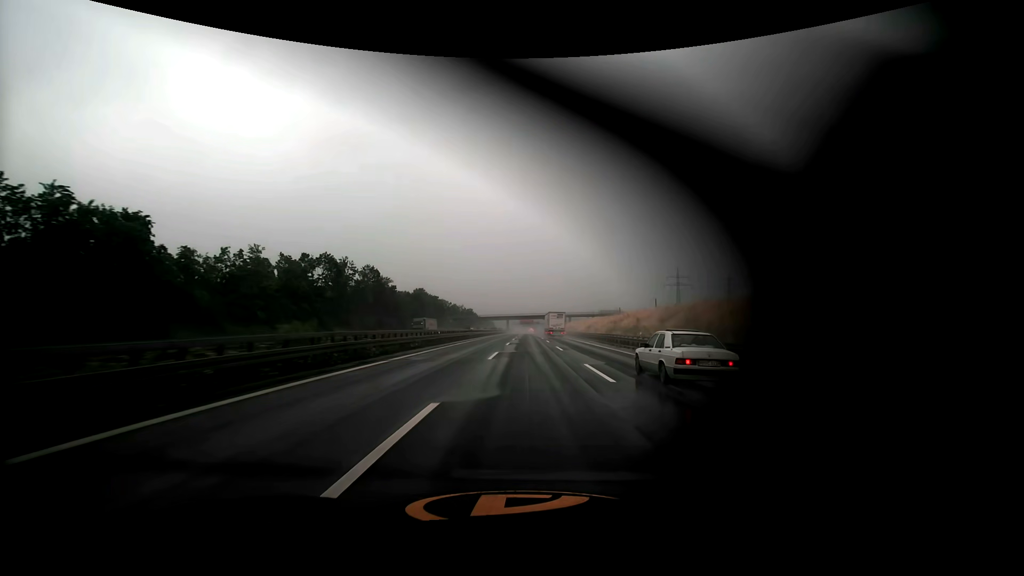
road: motorway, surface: asphalt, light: Day
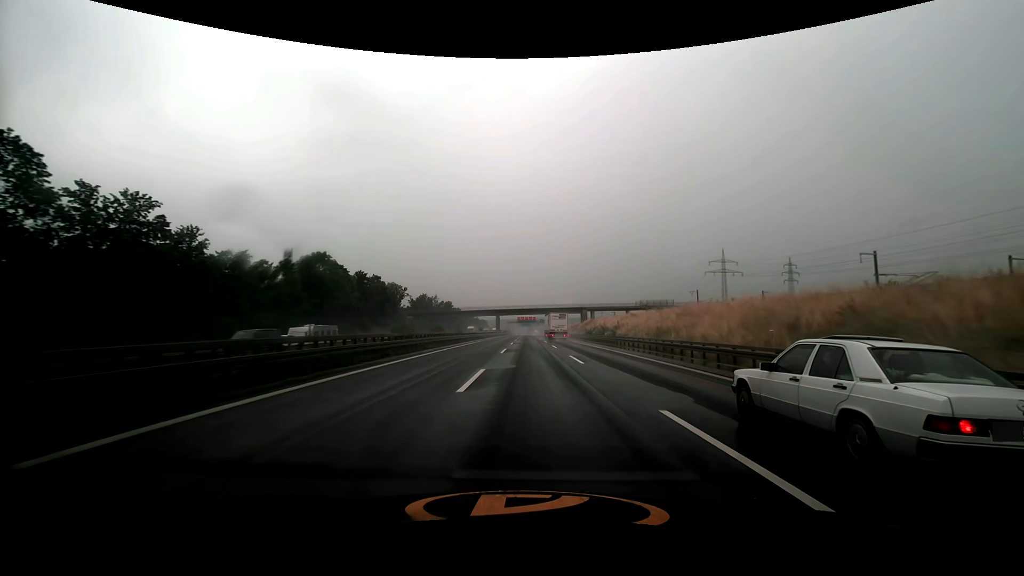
(-0.1, +81.9) m; 0°
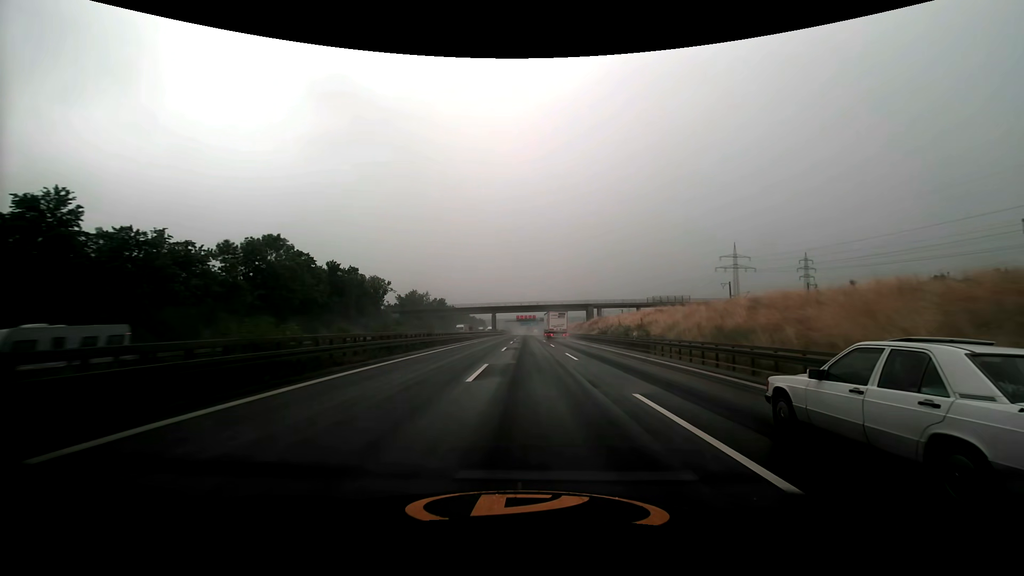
(0.0, +16.1) m; 0°
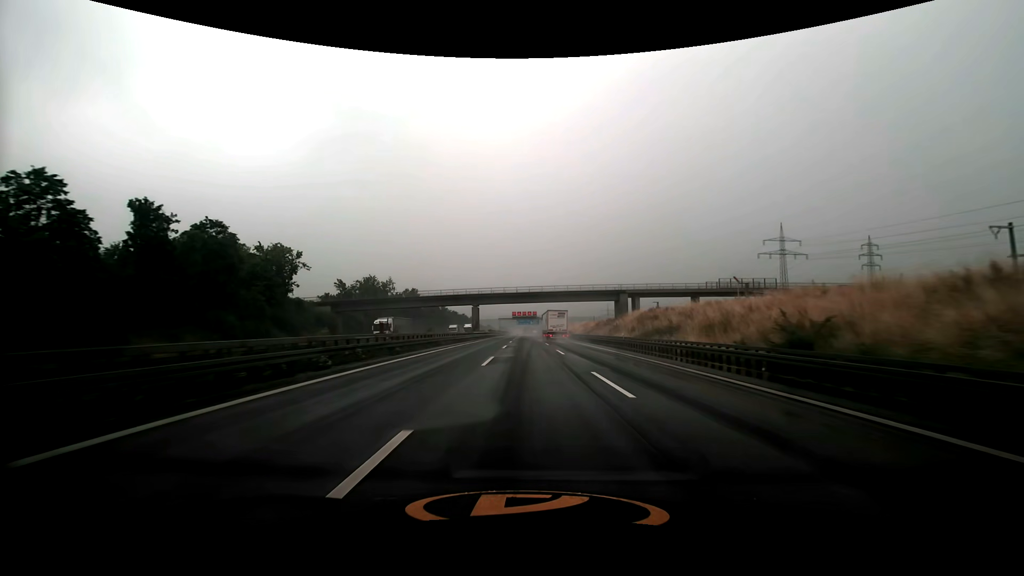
(0.0, +48.3) m; 0°
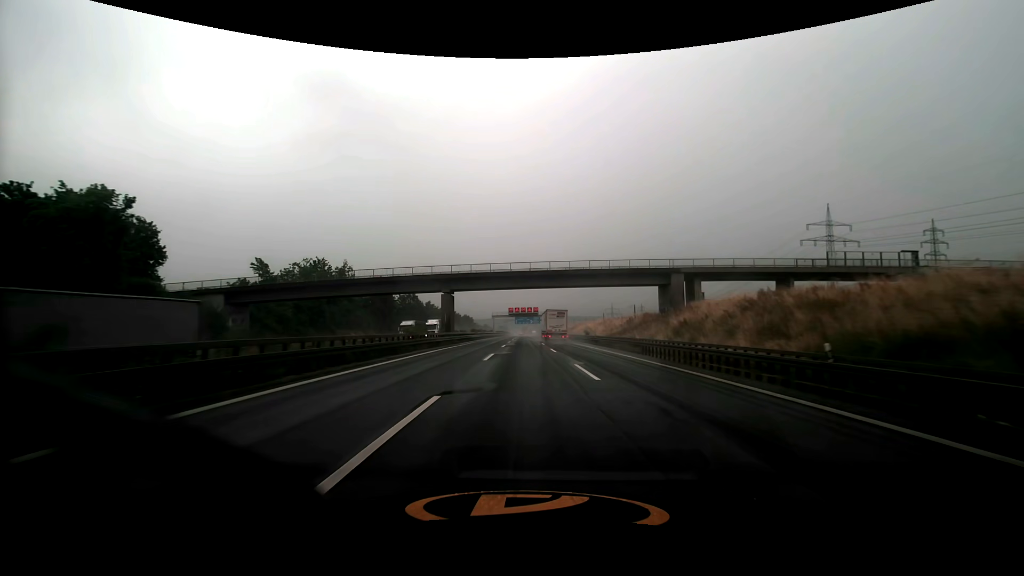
(+0.1, +32.5) m; 0°
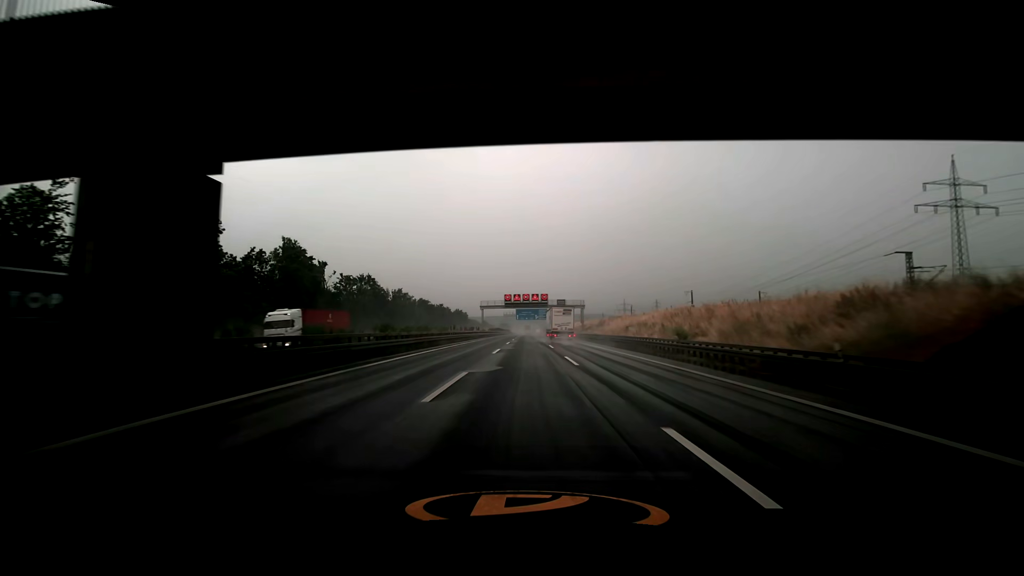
(-0.1, +48.9) m; 0°
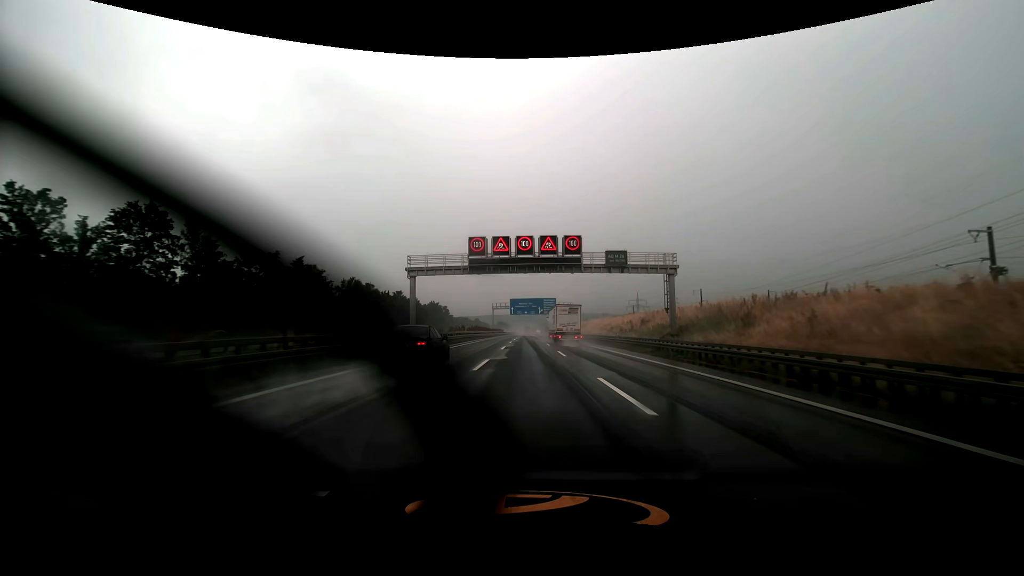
(0.0, +64.9) m; 0°
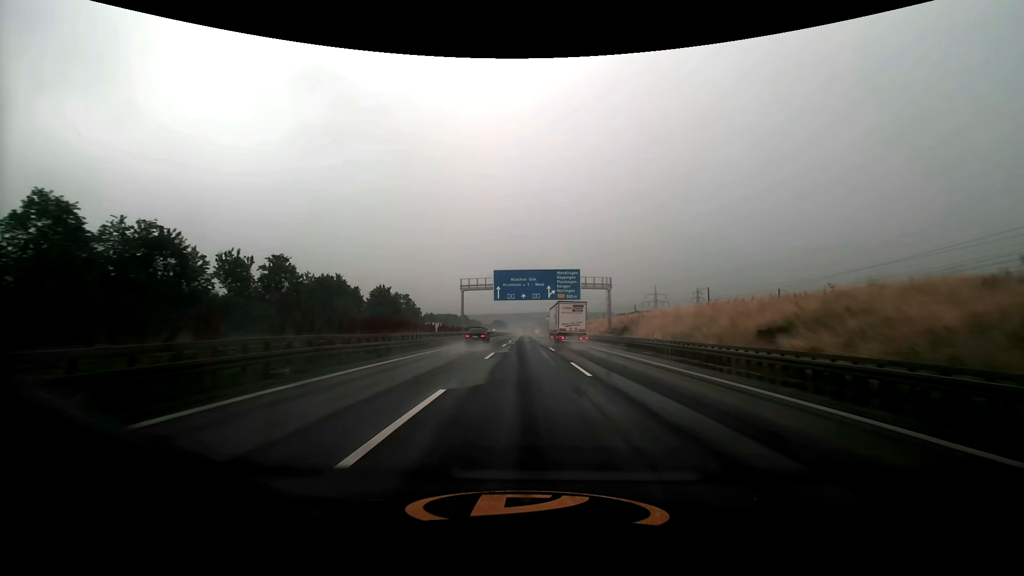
(+0.2, +65.3) m; 0°
(0, +10) (0, +20) (0, +30) (0, +40) (0, +50) (0, +60) (0, +70) (0, +80) (0, +90) (0, +100) m
